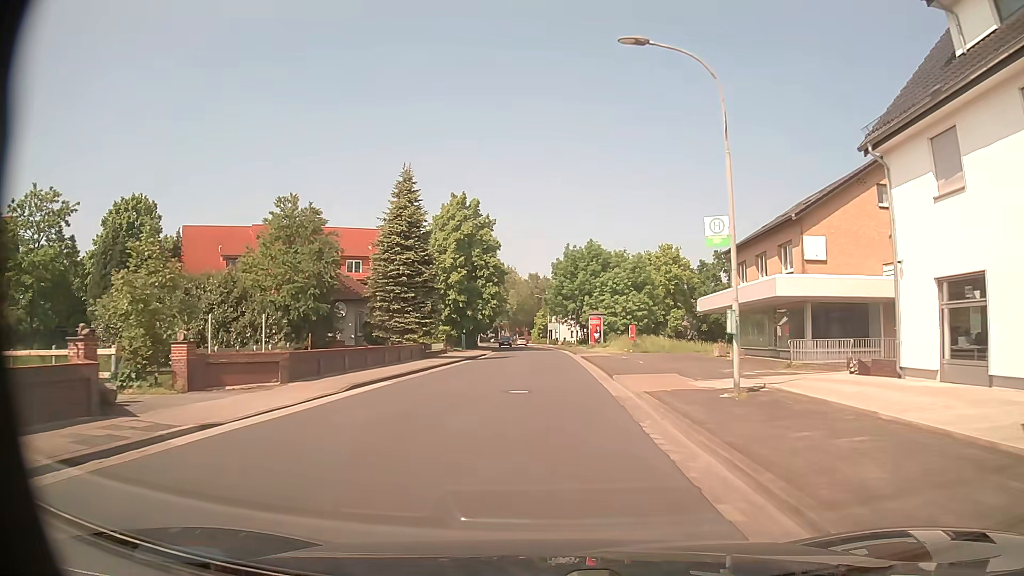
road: tertiary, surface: asphalt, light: Day
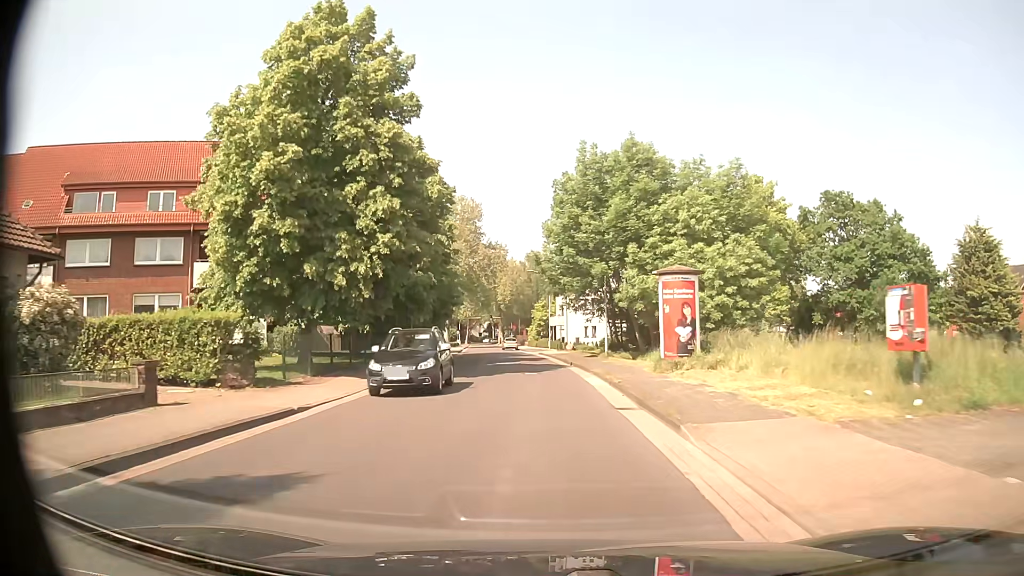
(+0.9, +38.3) m; +1°
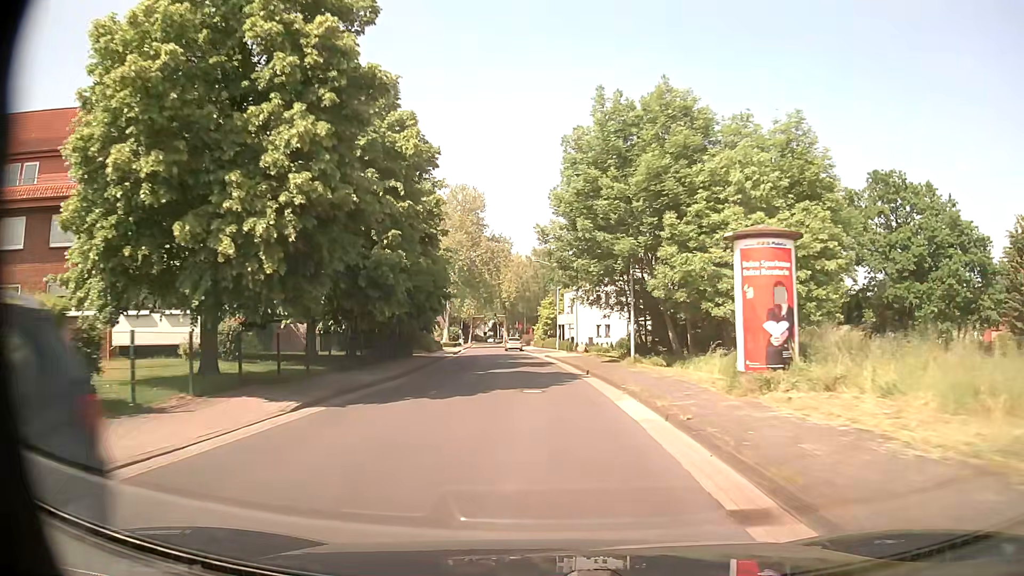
(0.0, +7.8) m; -1°
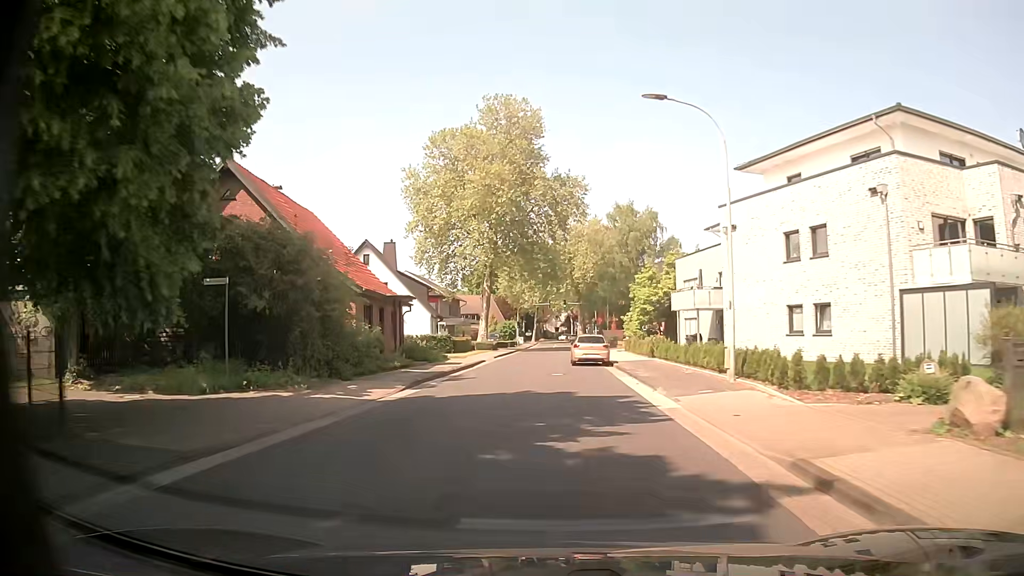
(-1.6, +38.3) m; -7°
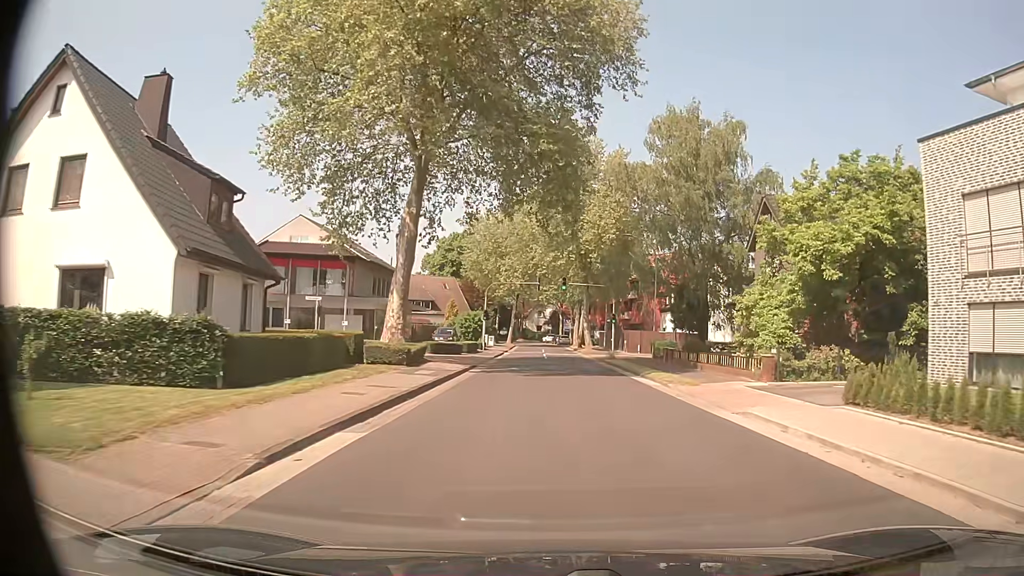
(-0.9, +37.1) m; +2°
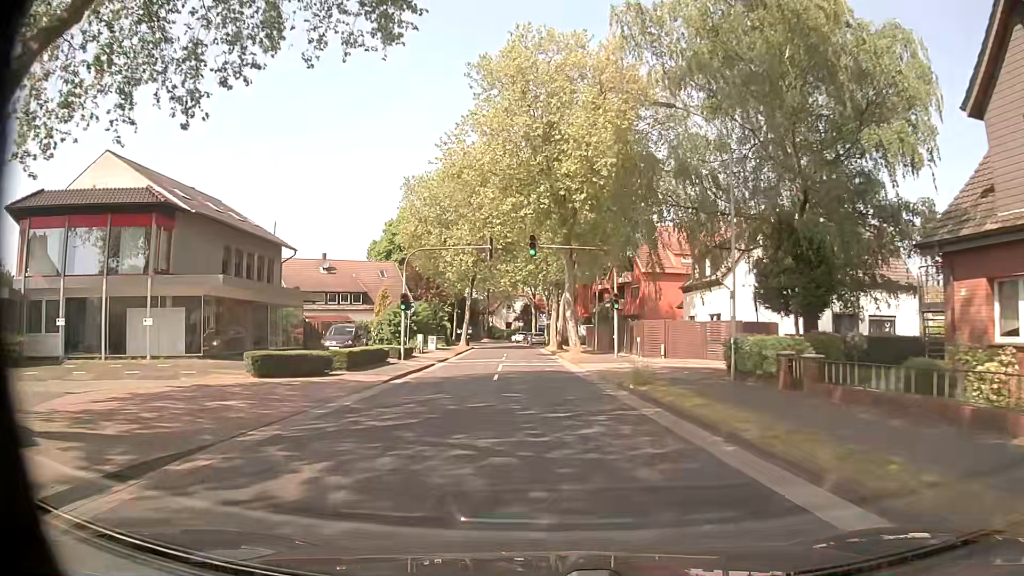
(+0.7, +22.7) m; +2°
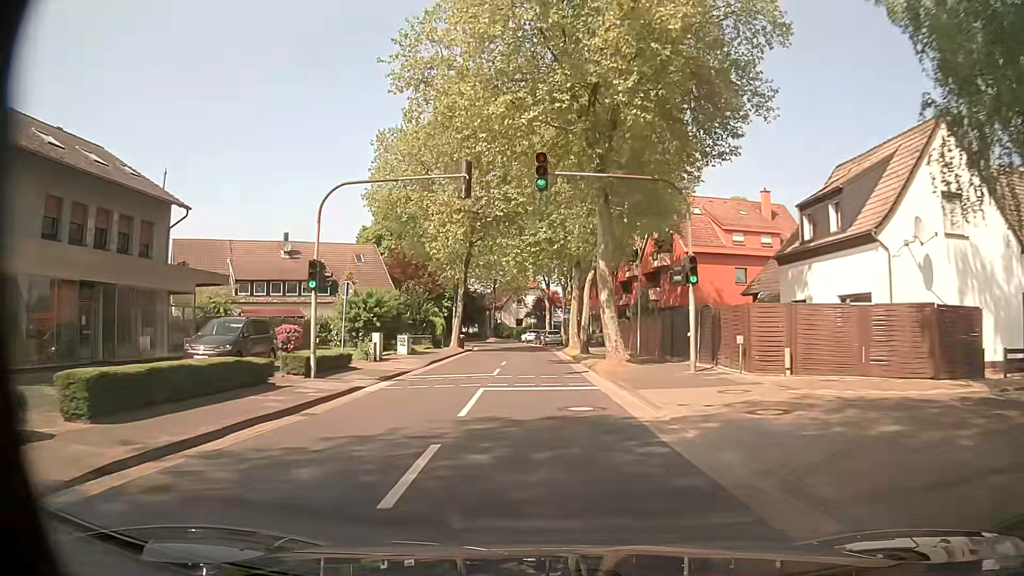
(-0.2, +15.4) m; -1°
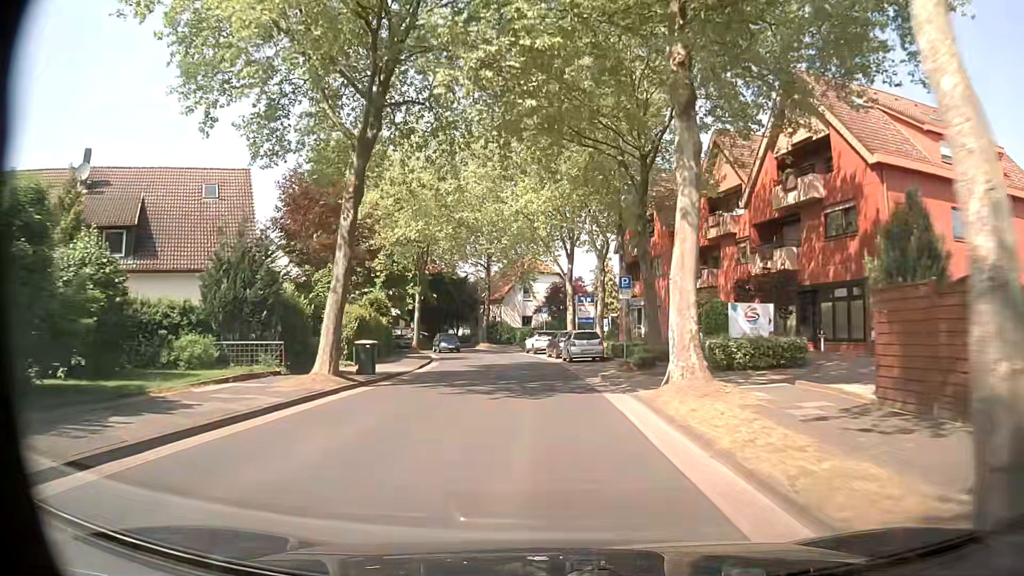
(-0.5, +31.5) m; -1°
(0, +10) (0, +20) (-1, +30) (-2, +40) (-4, +50) (-7, +59) (-11, +68) (-17, +76) (-24, +84) (-31, +91) m
